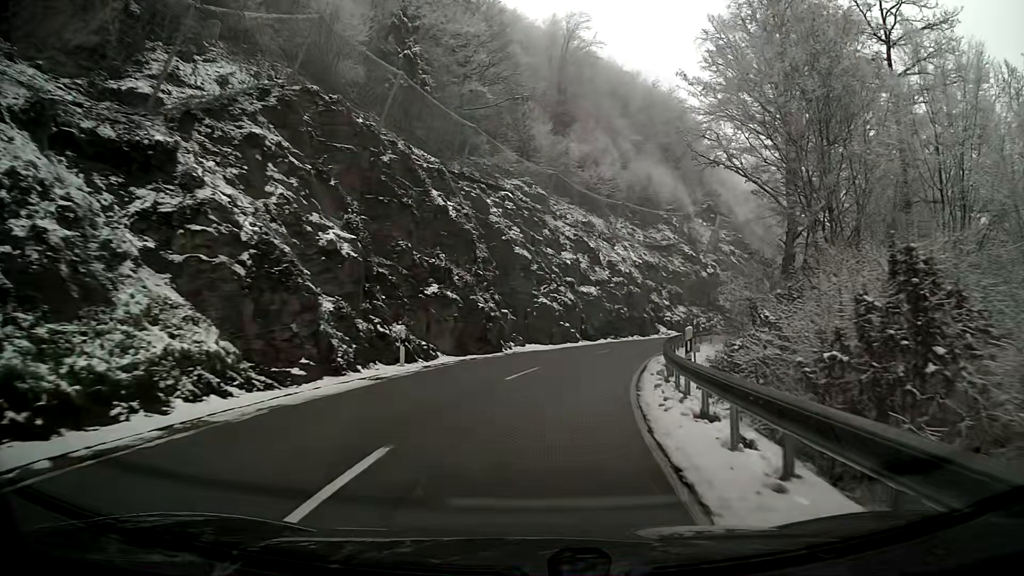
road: secondary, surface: asphalt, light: Day
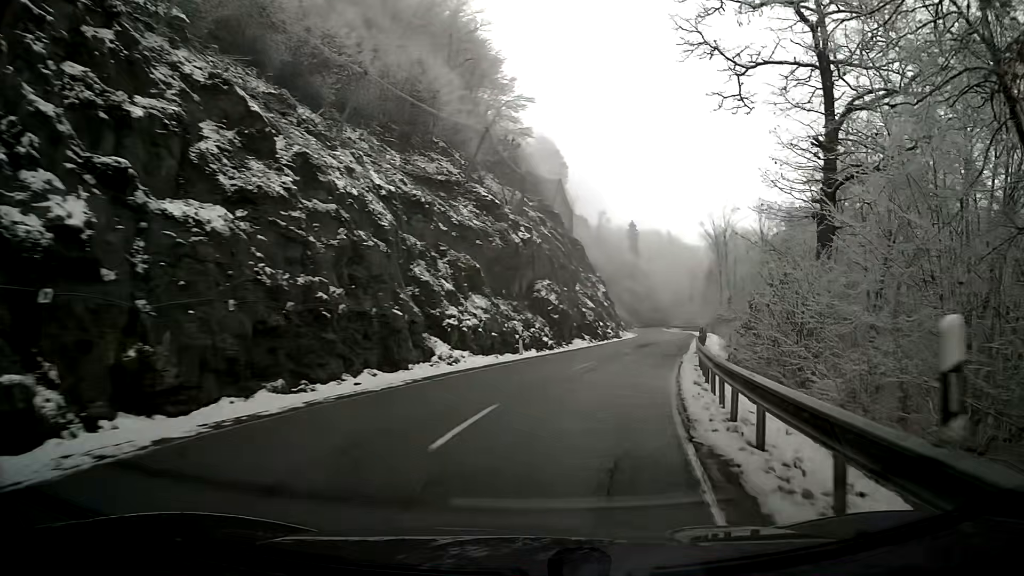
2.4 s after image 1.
(+5.4, +32.5) m; +21°
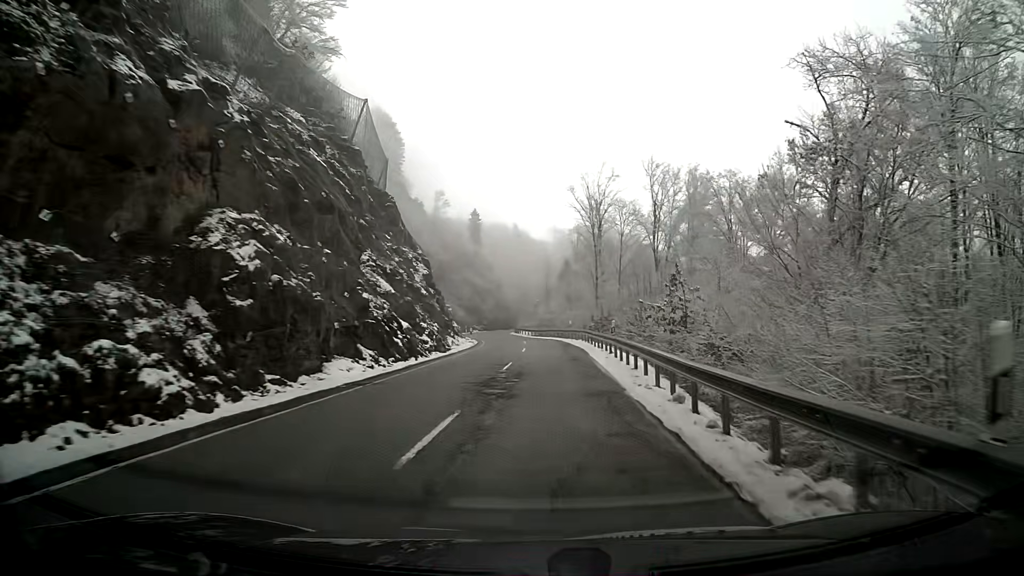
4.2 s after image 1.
(+3.2, +25.1) m; +12°
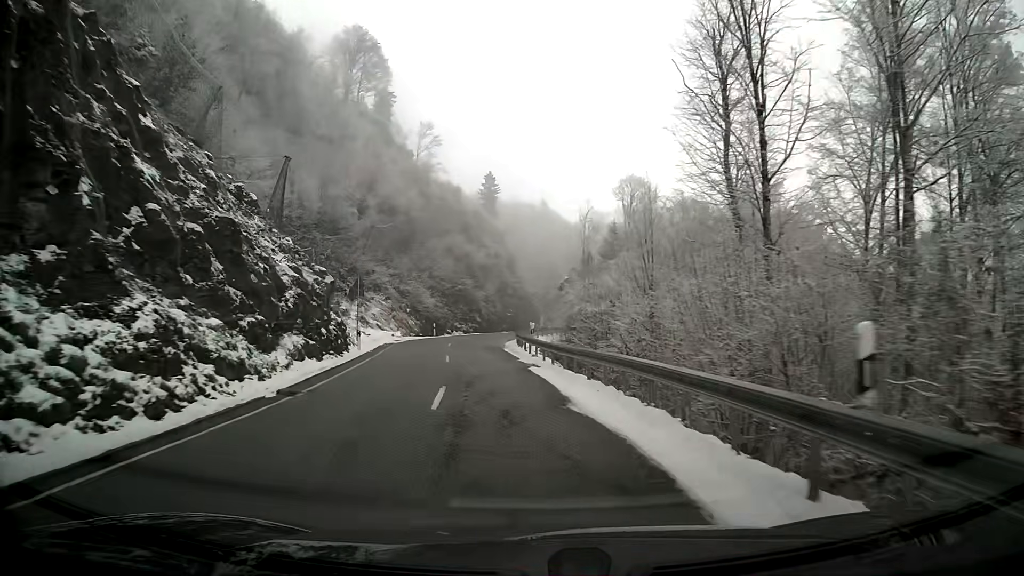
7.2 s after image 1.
(0.0, +45.6) m; -4°
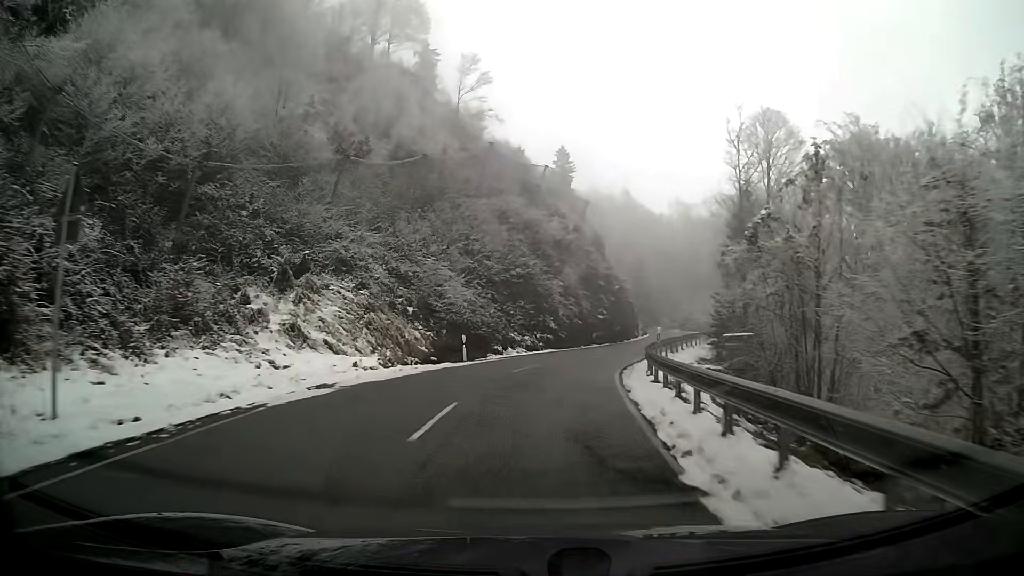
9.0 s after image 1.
(-1.6, +27.4) m; -4°
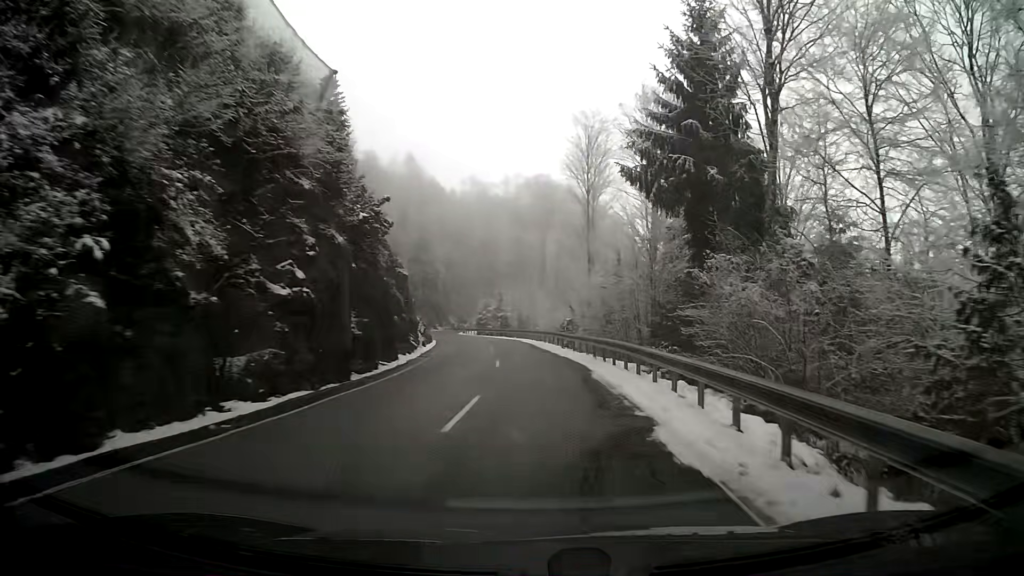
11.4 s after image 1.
(+5.1, +35.6) m; +17°
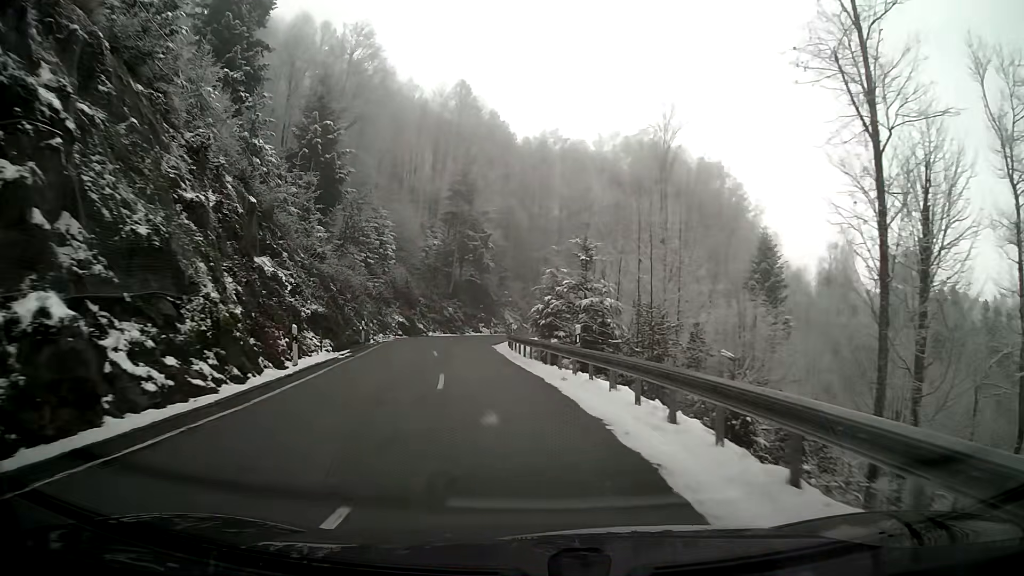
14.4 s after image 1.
(-2.4, +44.7) m; -9°
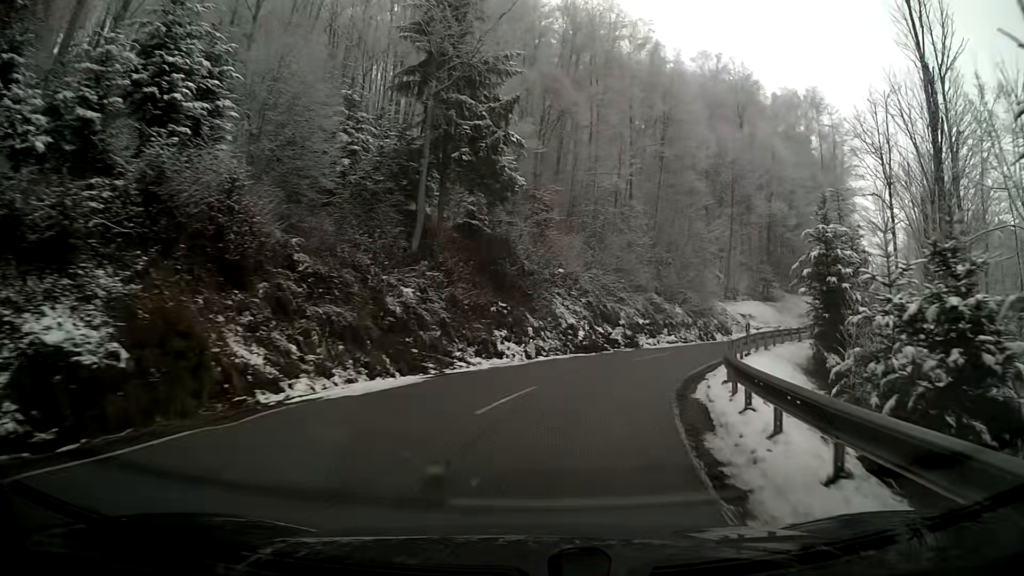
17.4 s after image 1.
(-2.3, +40.6) m; +3°
